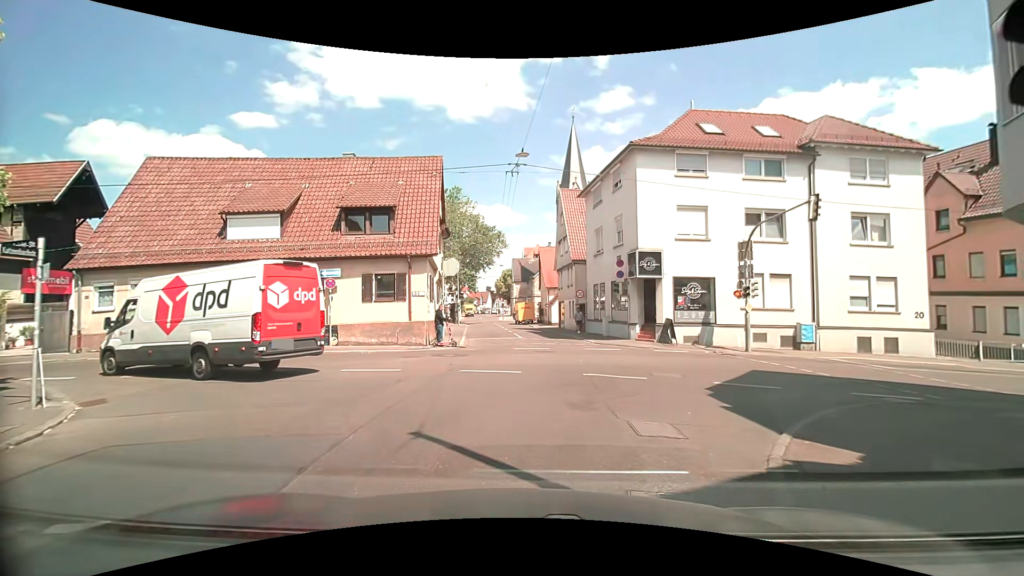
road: residential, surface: asphalt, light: Day
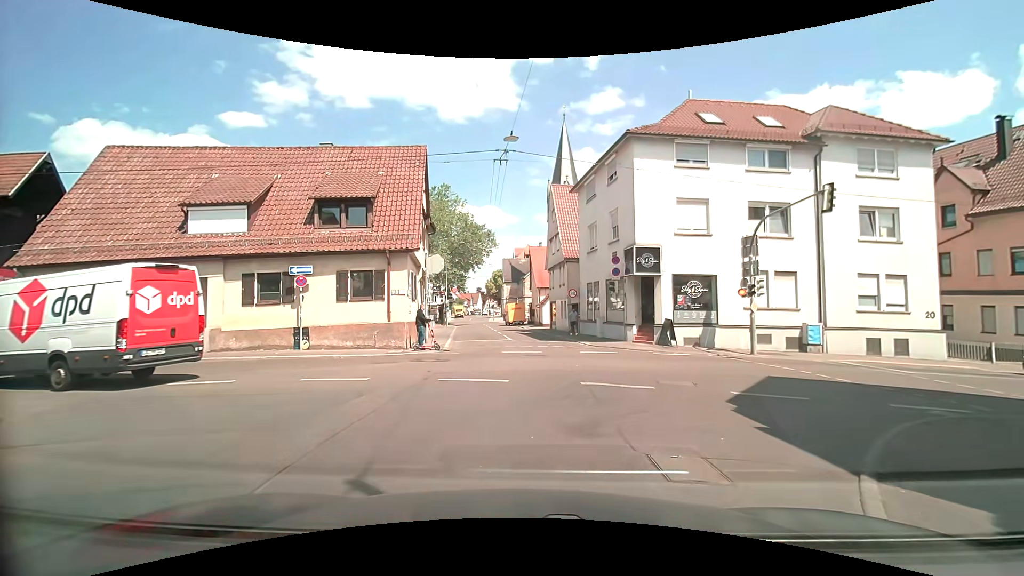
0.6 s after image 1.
(0.0, +1.7) m; +2°
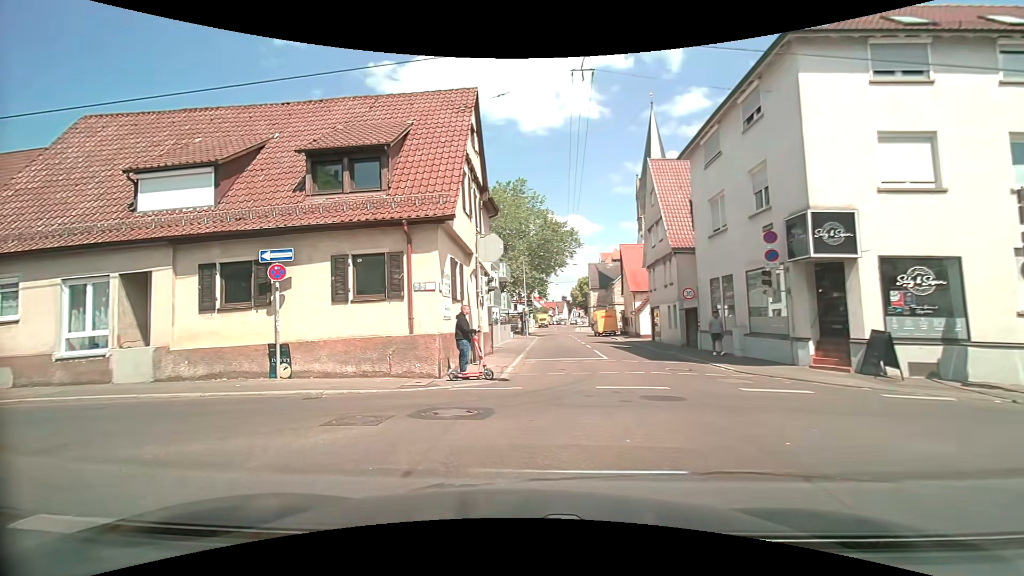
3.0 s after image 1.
(-0.1, +7.9) m; -8°
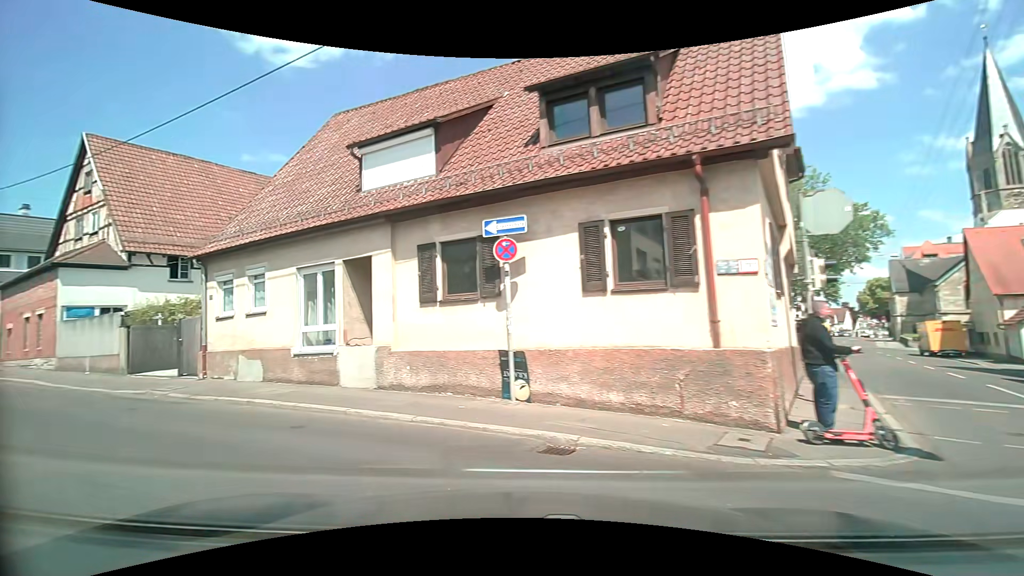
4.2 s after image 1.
(-1.1, +4.8) m; -28°
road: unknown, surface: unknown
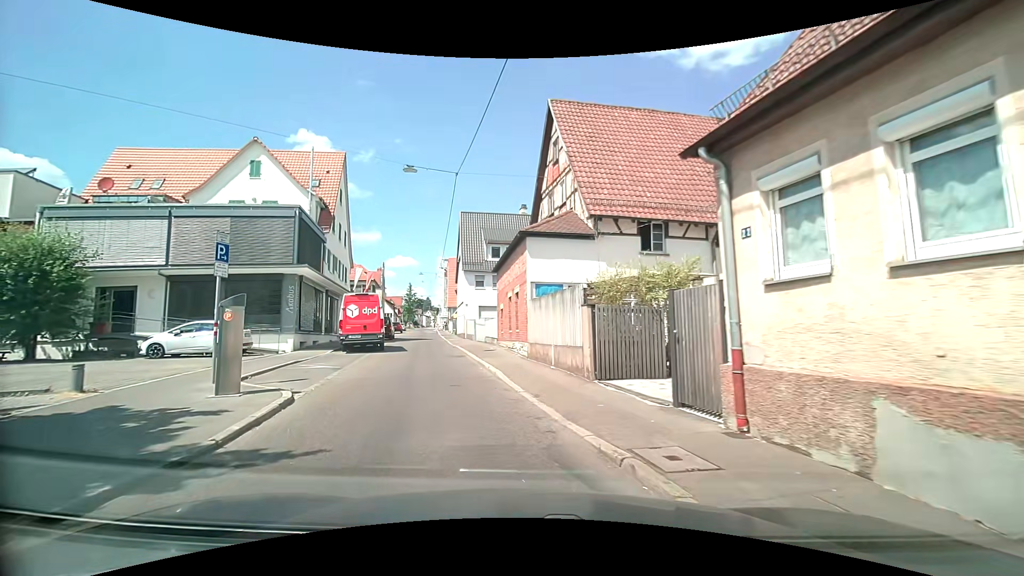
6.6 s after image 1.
(-4.8, +8.7) m; -49°
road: tertiary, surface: asphalt
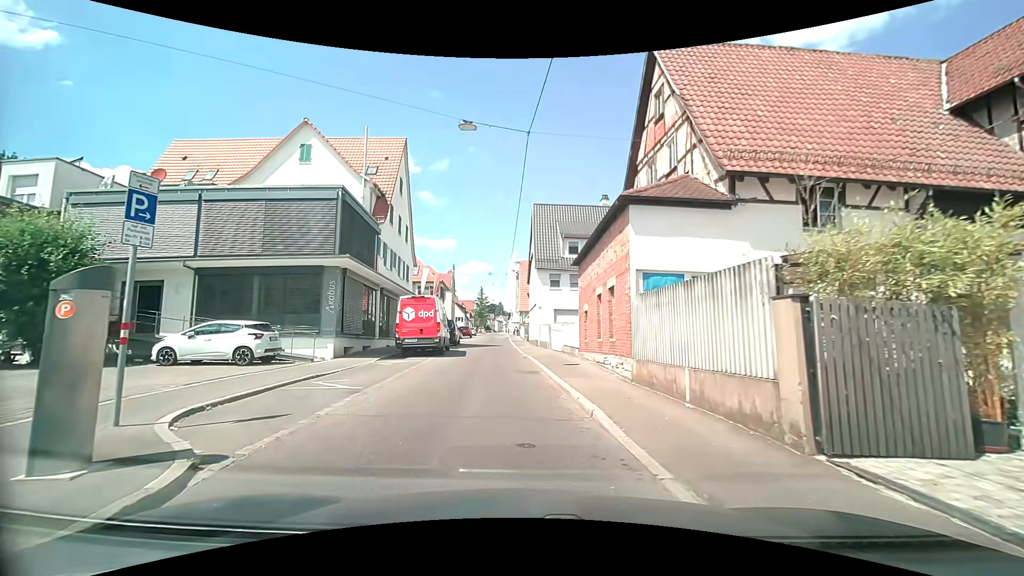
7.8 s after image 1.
(-0.4, +5.1) m; -8°
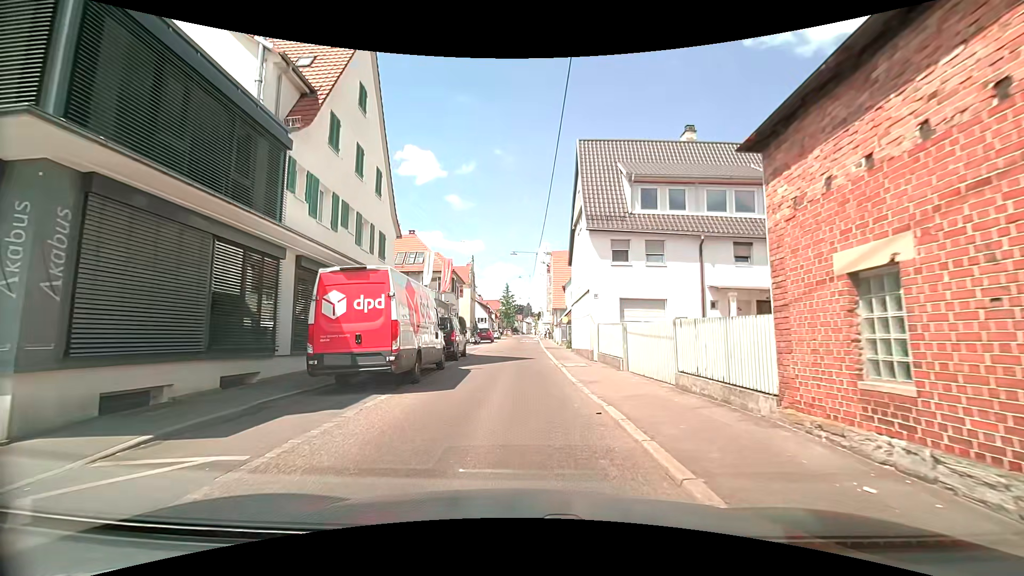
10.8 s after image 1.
(-0.6, +14.1) m; -1°
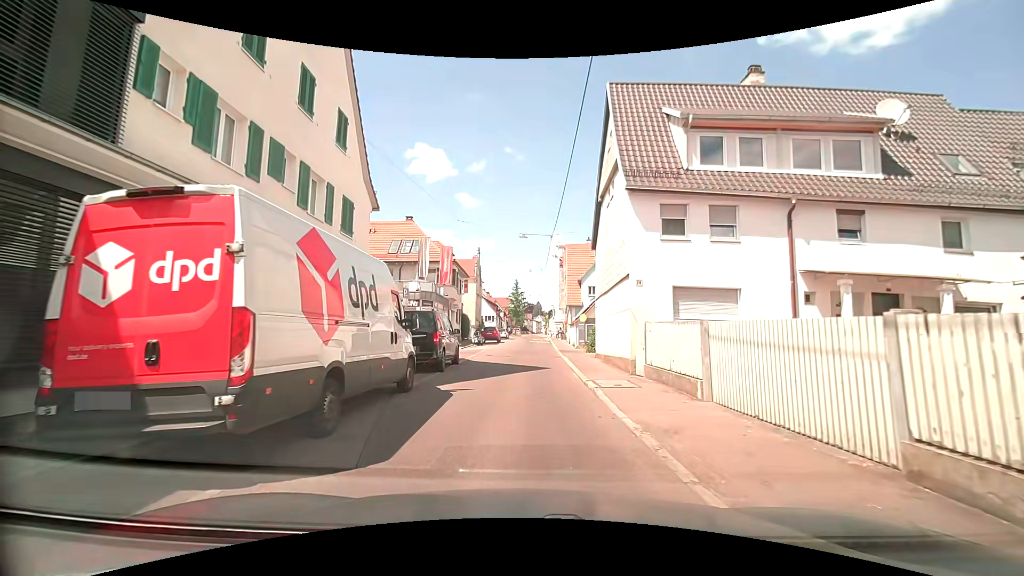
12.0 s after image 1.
(-0.3, +6.0) m; -2°
(0, +10) (0, +20) (0, +30) (0, +40) (0, +50) (0, +60) (0, +70) (0, +80) (0, +90) (0, +100) m
